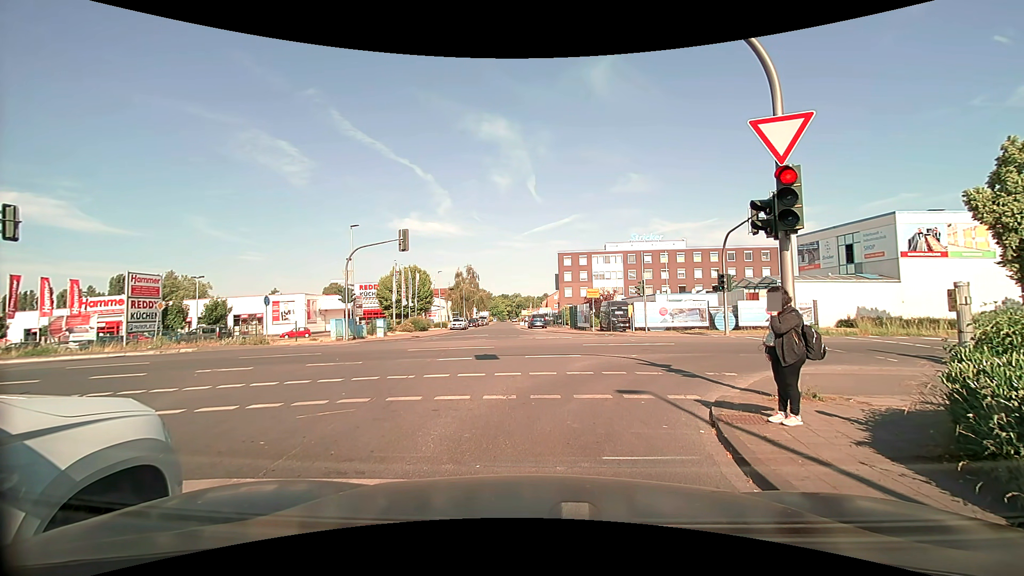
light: Day
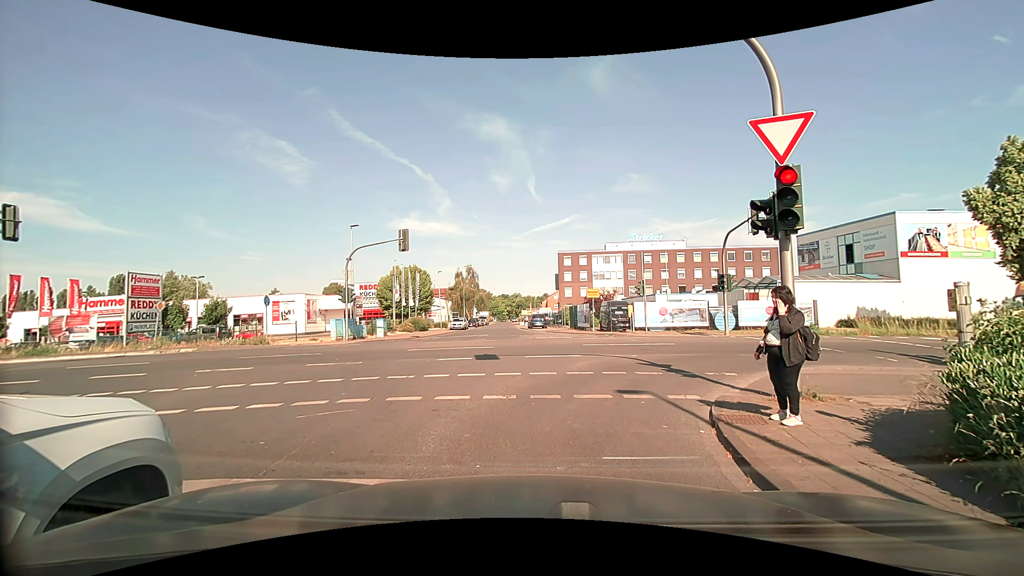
(0.0, 0.0) m; 0°
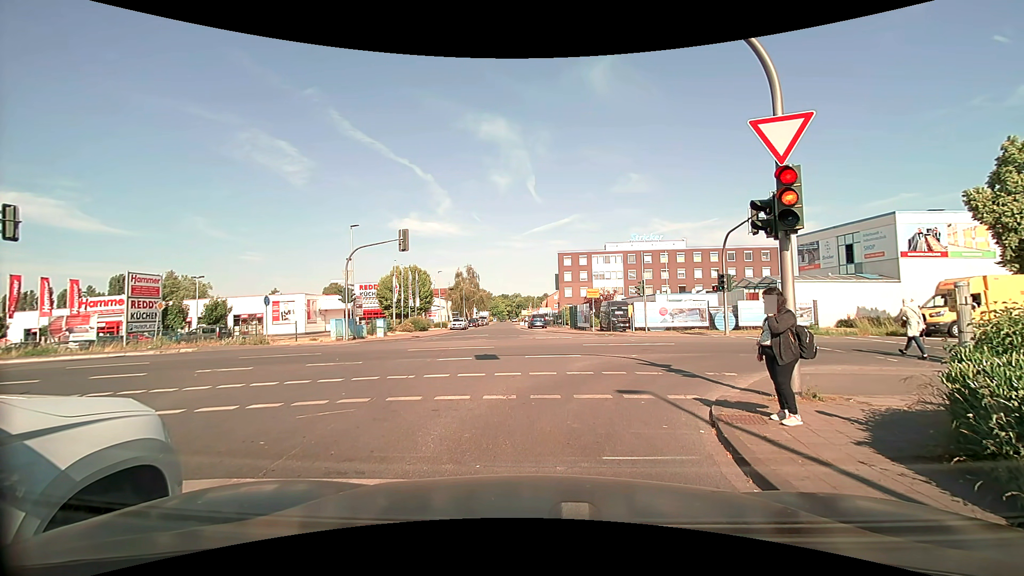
(0.0, 0.0) m; 0°
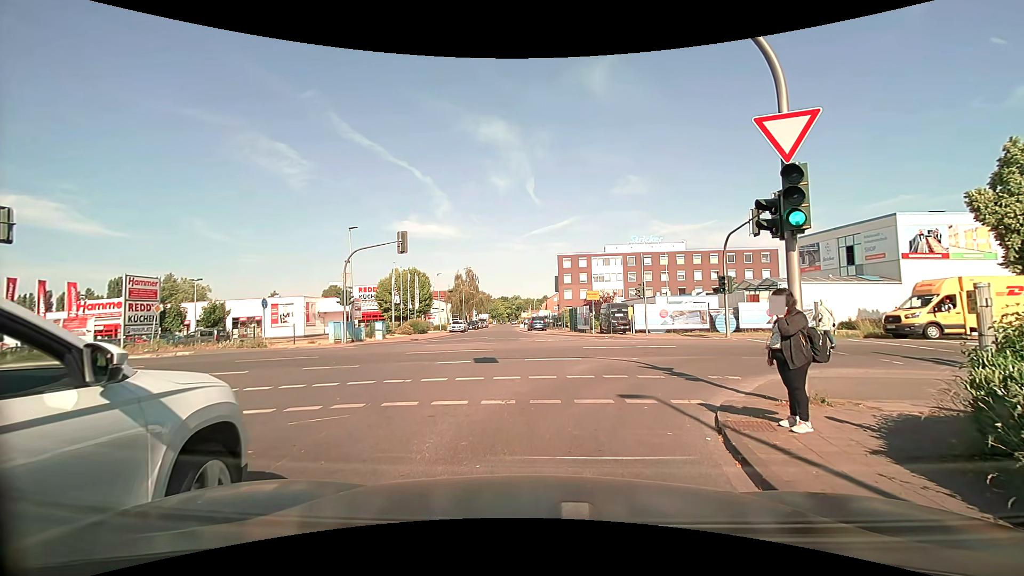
(0.0, +0.2) m; 0°
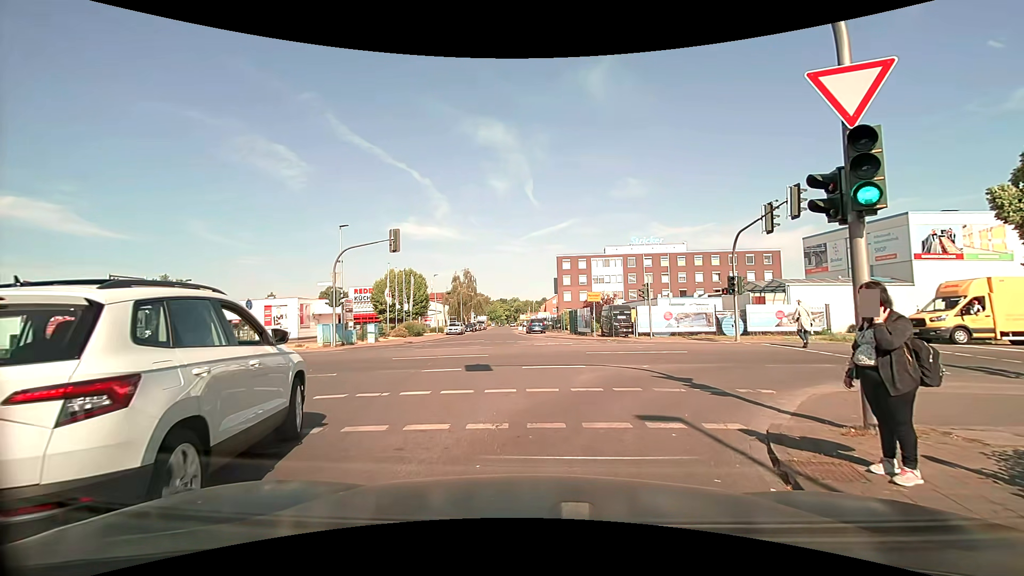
(0.0, +1.6) m; 0°
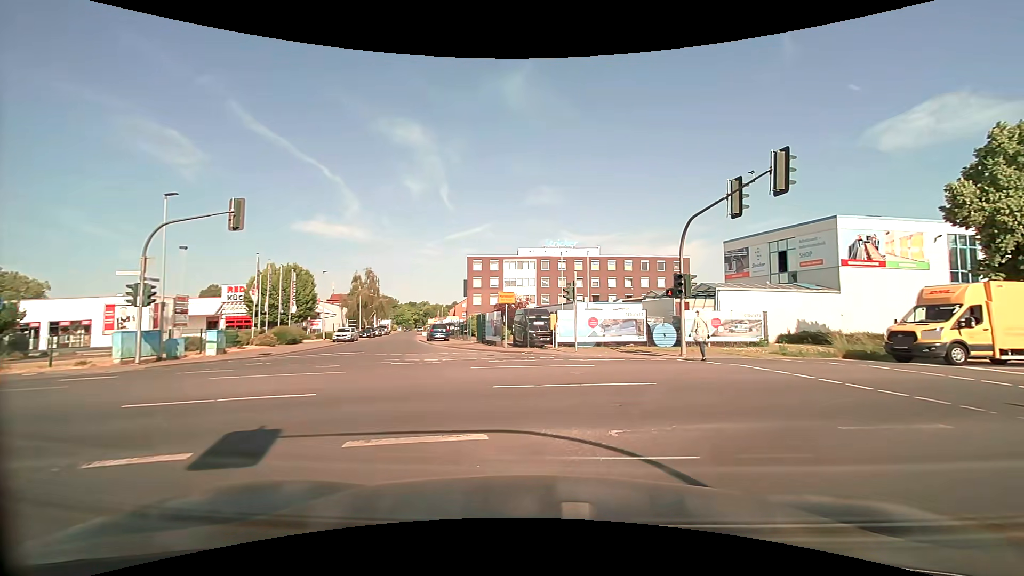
(+0.4, +7.0) m; +11°
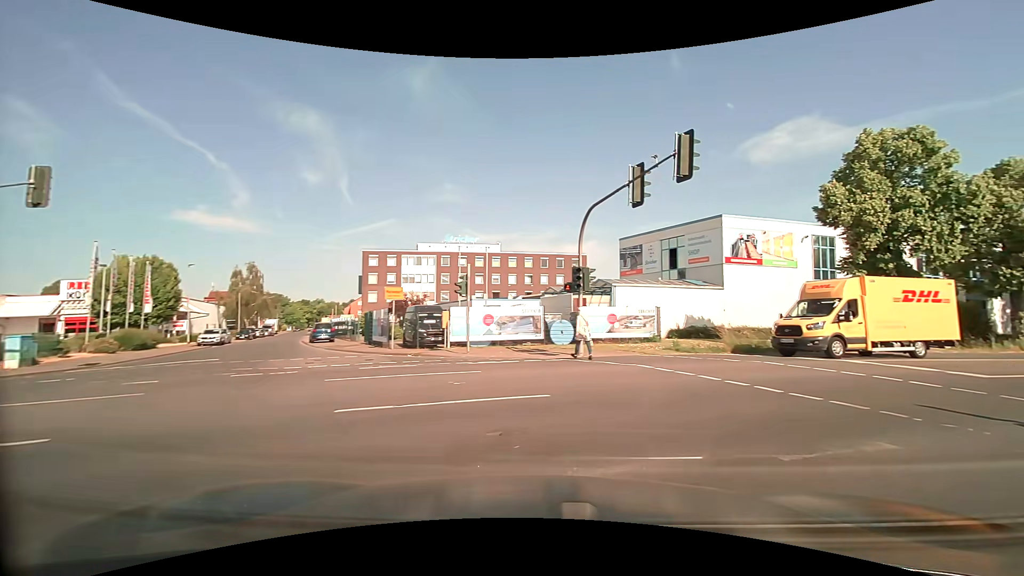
(+0.2, +2.2) m; +12°
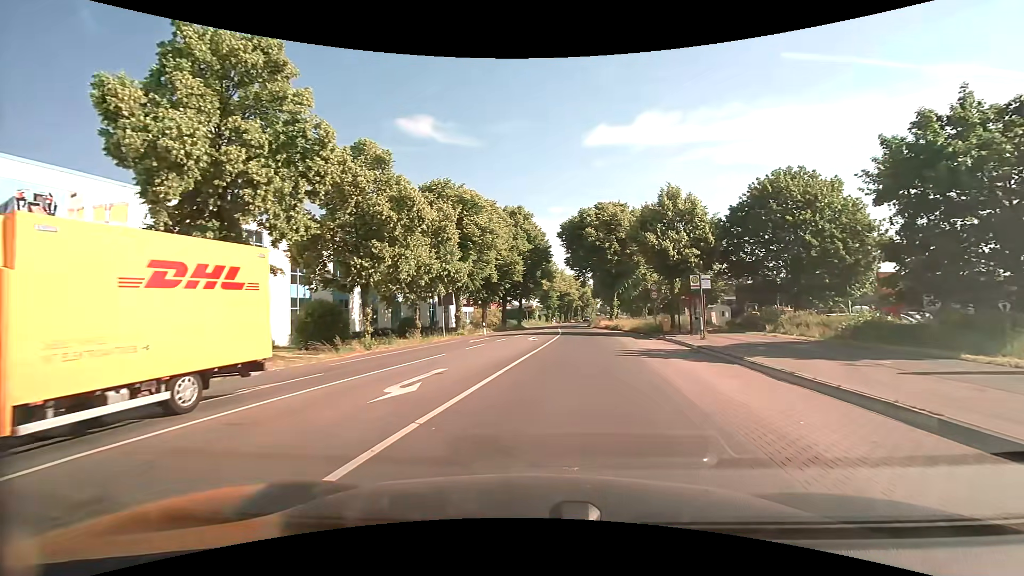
(+7.6, +11.0) m; +58°
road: secondary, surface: asphalt
(+1, +10) (+2, +20) (+3, +30) (+4, +40) (+5, +50) (+6, +60) (+7, +70) (+8, +80) (+10, +89) (+12, +99) m
